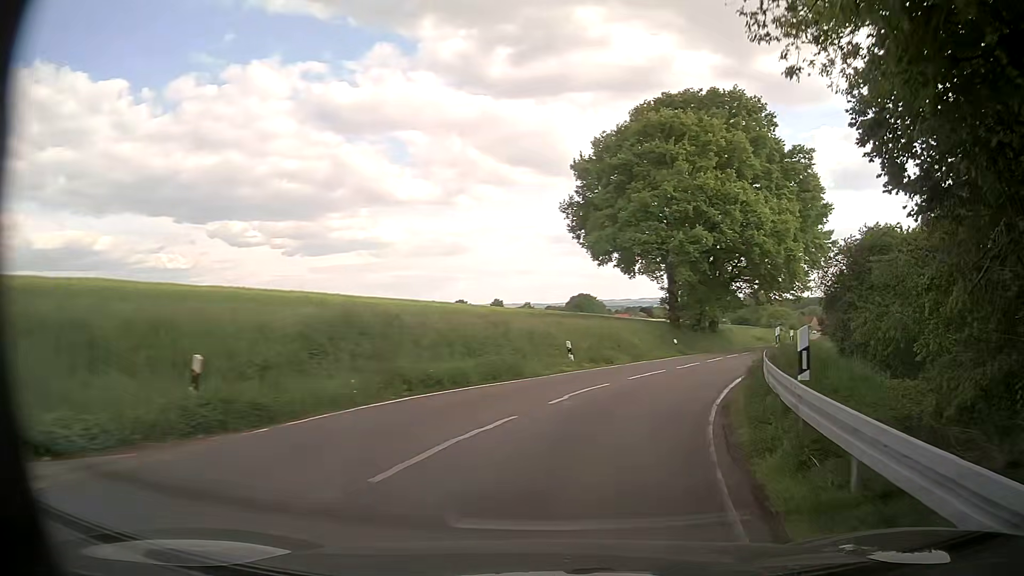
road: secondary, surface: asphalt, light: Day
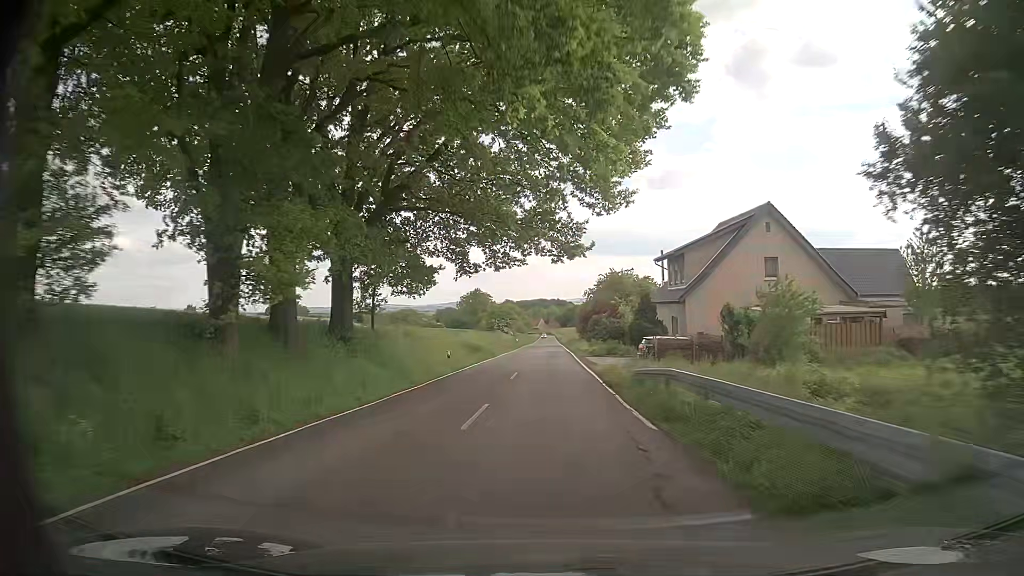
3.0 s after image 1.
(+13.4, +40.8) m; +25°
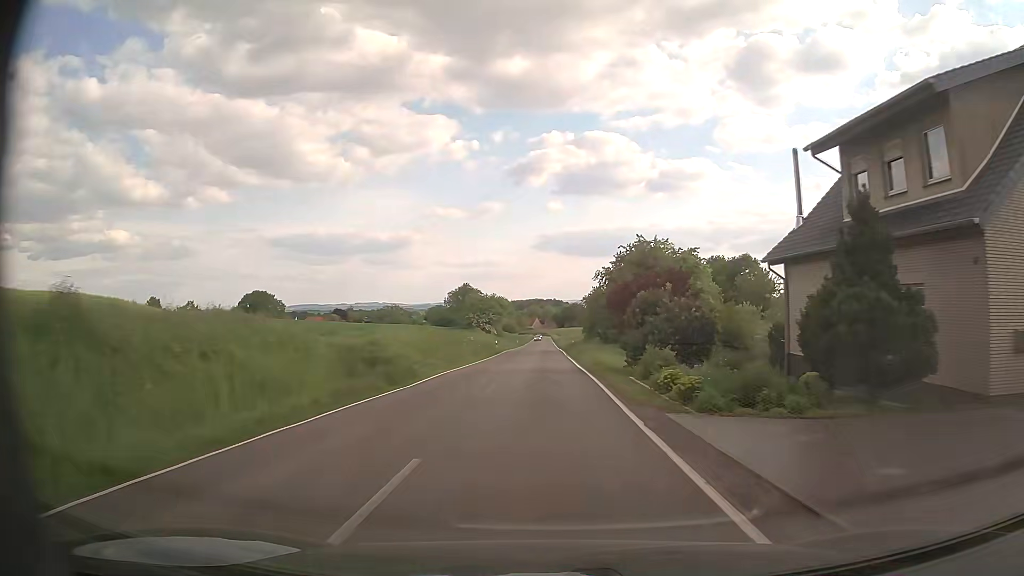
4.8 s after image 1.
(0.0, +30.6) m; 0°
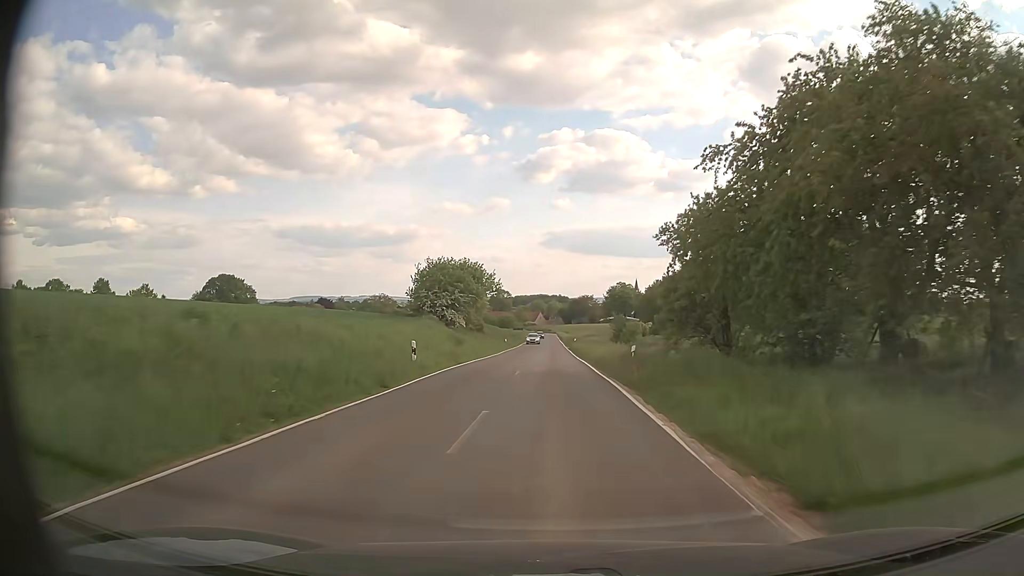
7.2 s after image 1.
(-0.1, +43.9) m; 0°
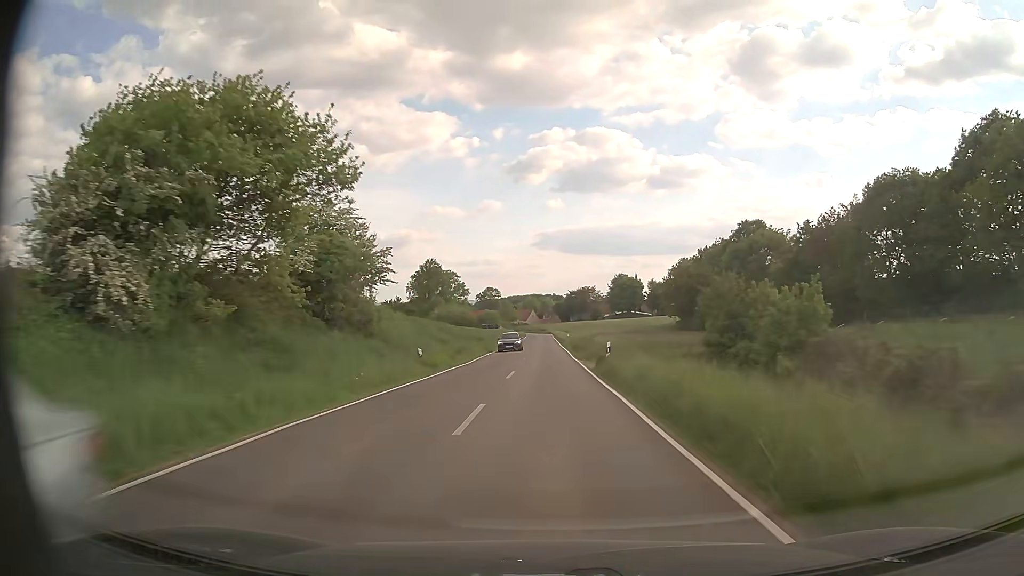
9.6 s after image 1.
(+0.3, +46.5) m; +1°
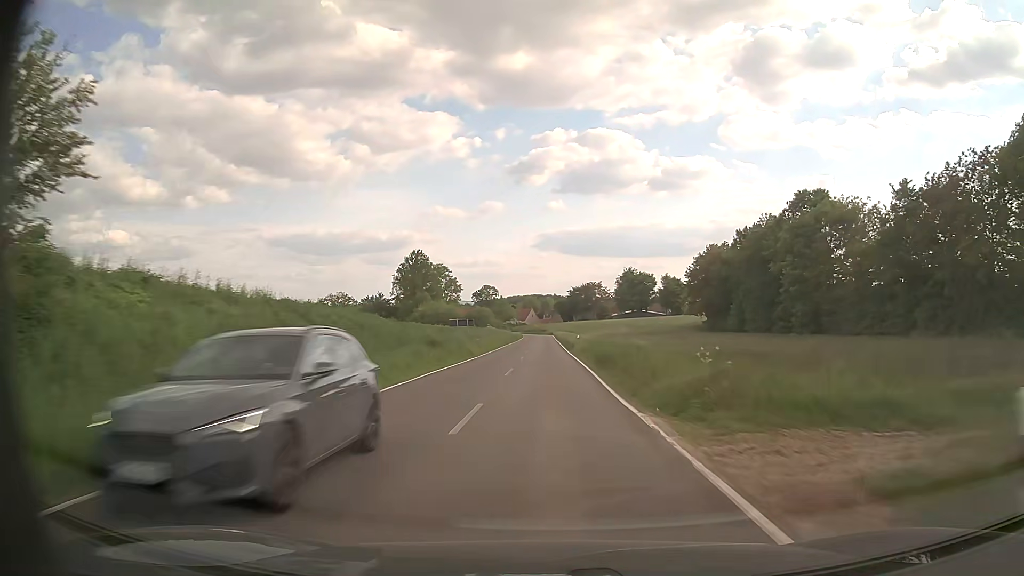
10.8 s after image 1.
(-0.1, +24.0) m; 0°
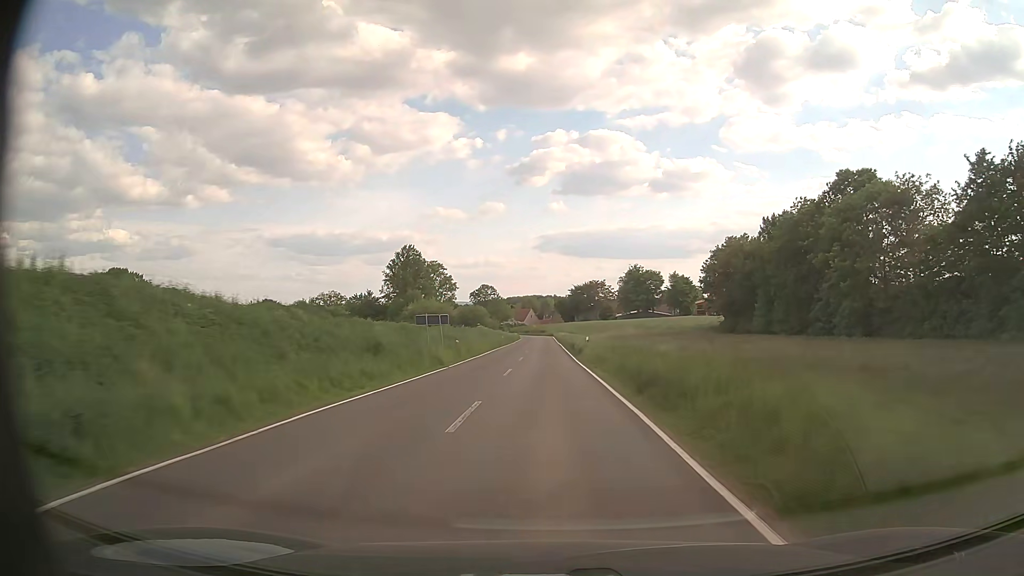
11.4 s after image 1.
(0.0, +12.1) m; 0°
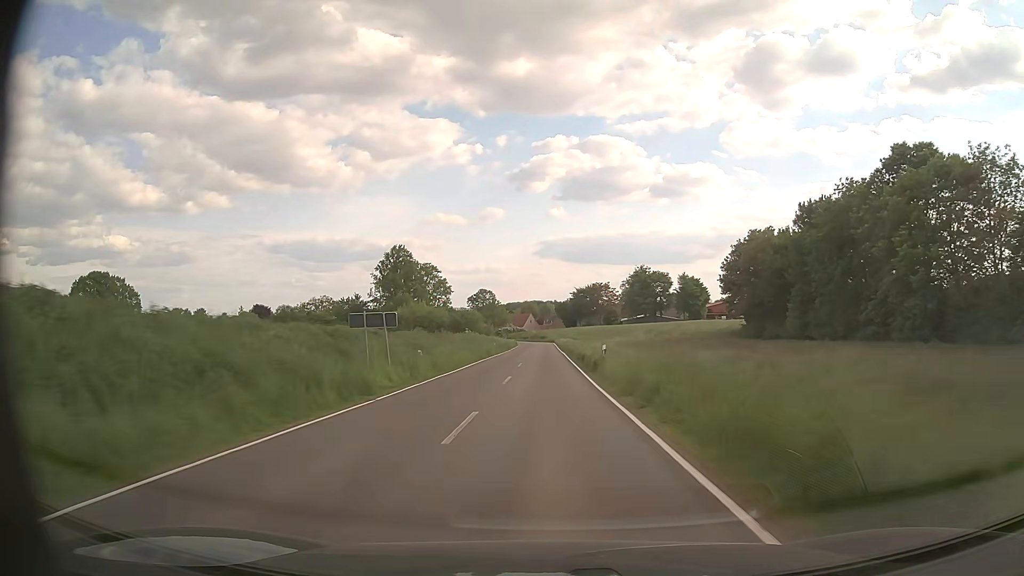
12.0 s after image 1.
(0.0, +12.2) m; 0°
(0, +10) (0, +20) (0, +30) (0, +40) (0, +50) (0, +60) (0, +70) (0, +80) (+1, +90) (+1, +100) m
